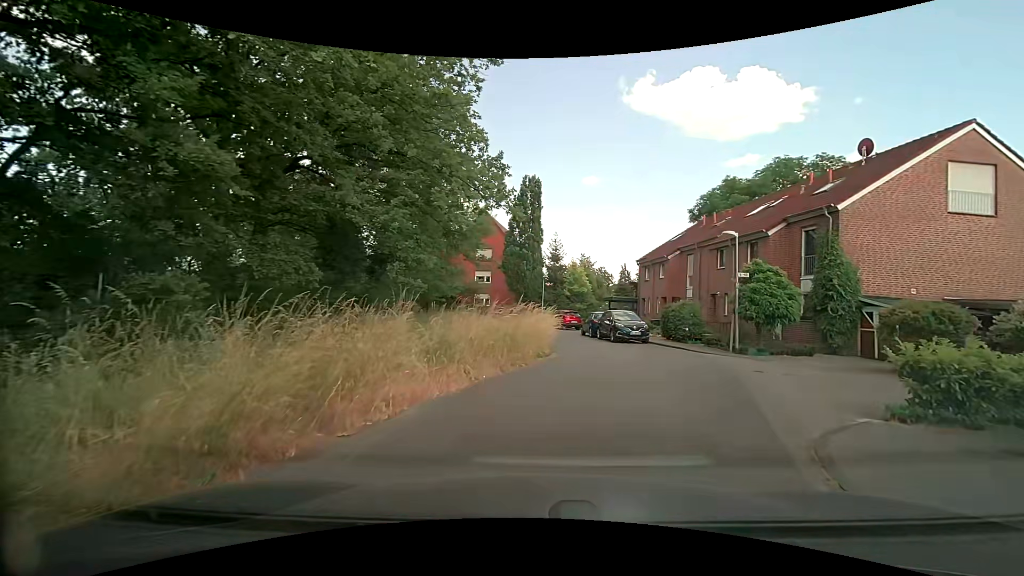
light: Day
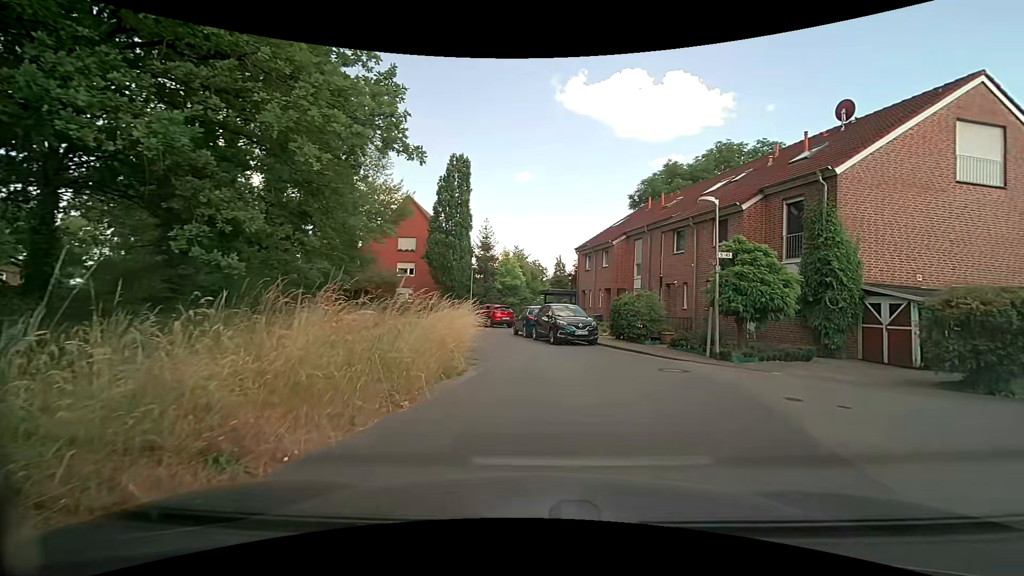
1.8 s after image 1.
(+0.4, +5.5) m; +6°
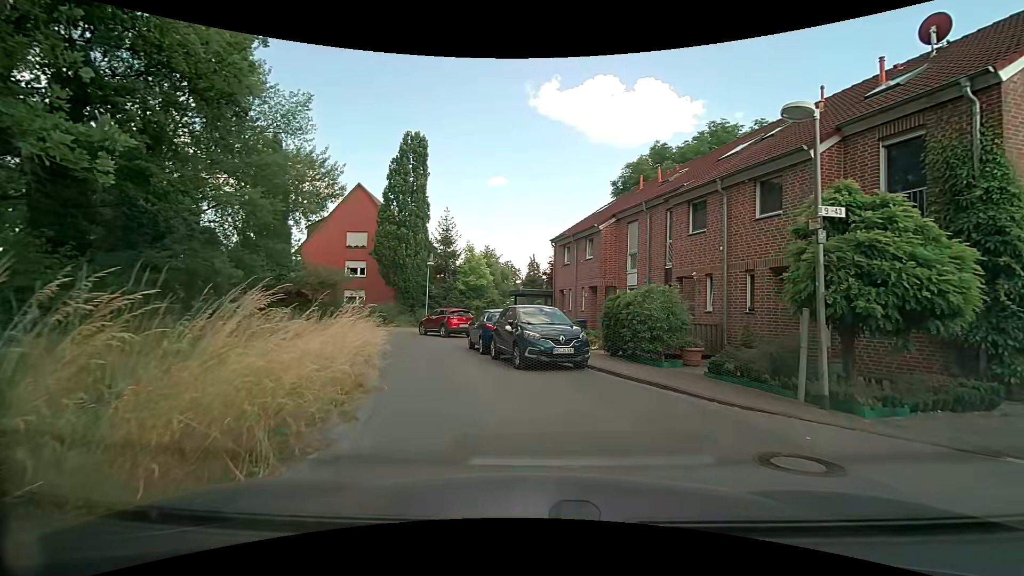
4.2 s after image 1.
(+0.7, +7.0) m; +4°
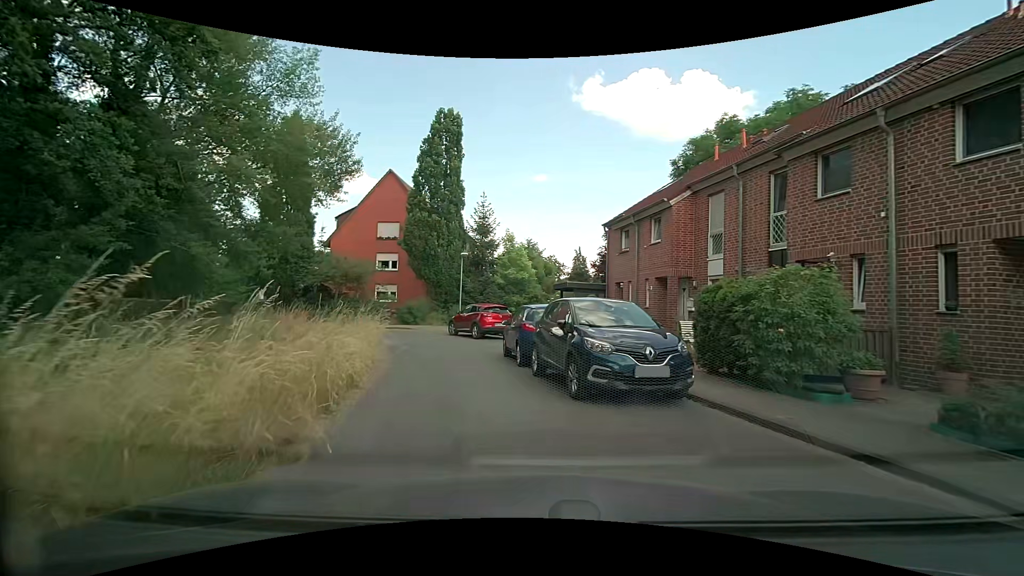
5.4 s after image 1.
(-0.1, +4.5) m; -4°
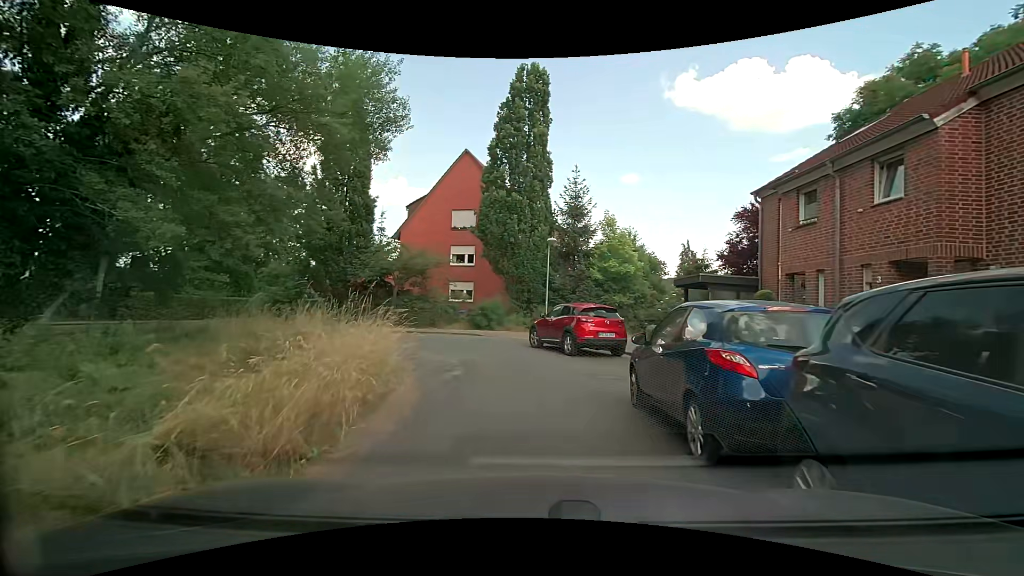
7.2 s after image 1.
(-0.7, +7.1) m; -9°
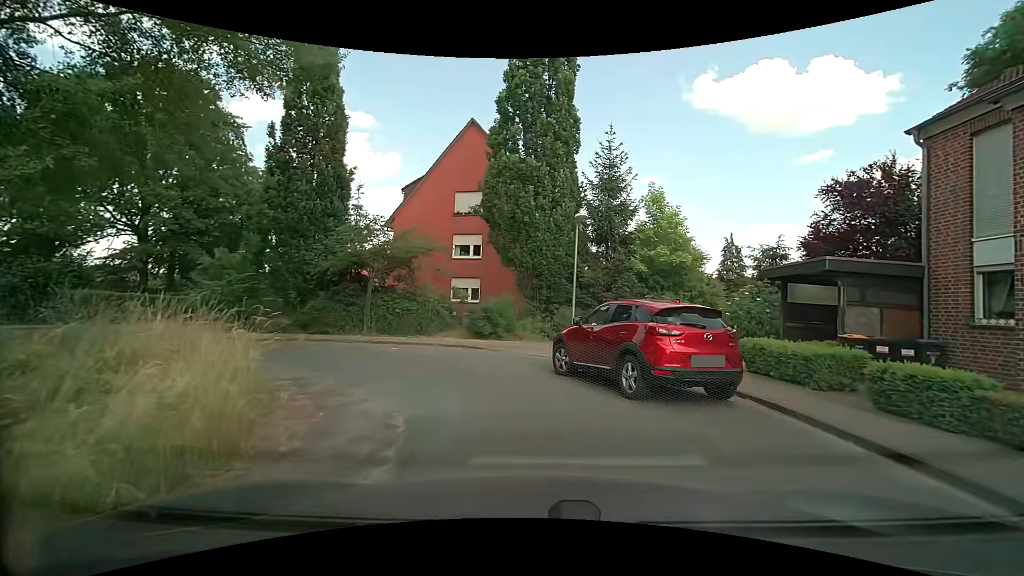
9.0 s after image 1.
(-0.3, +6.7) m; -2°
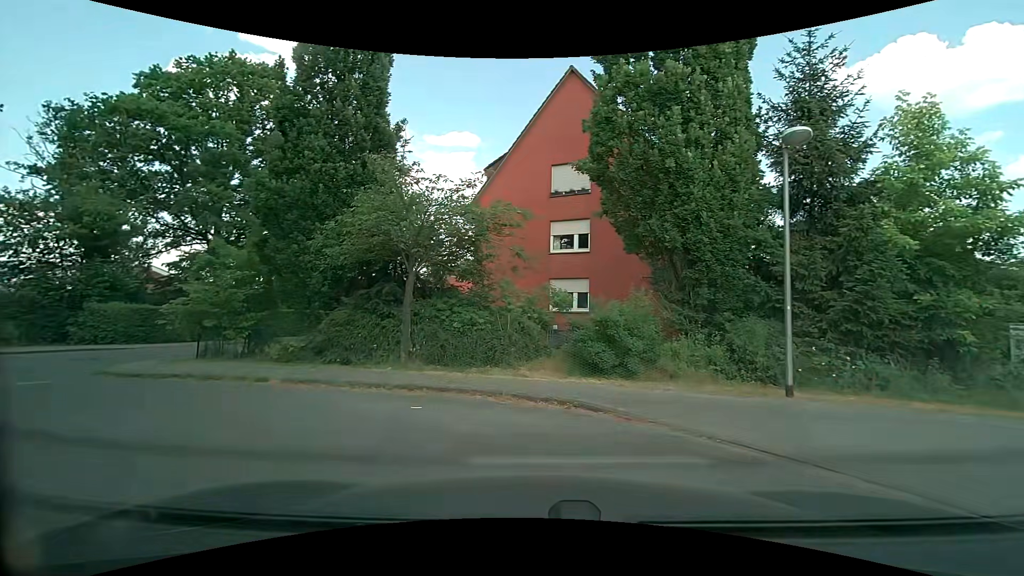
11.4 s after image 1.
(-0.7, +8.3) m; -13°
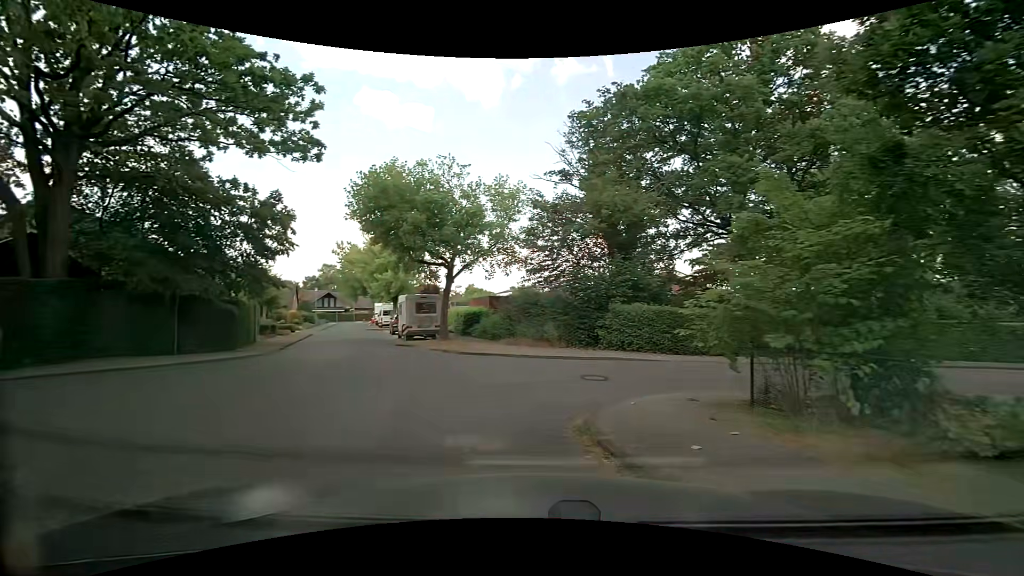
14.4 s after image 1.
(-3.6, +8.0) m; -55°
